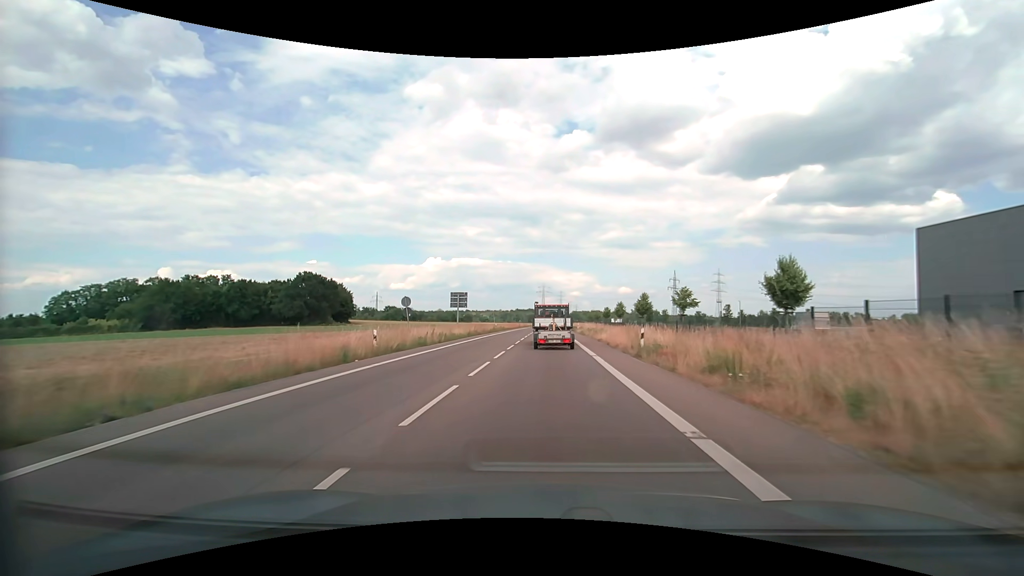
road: secondary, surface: asphalt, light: Day
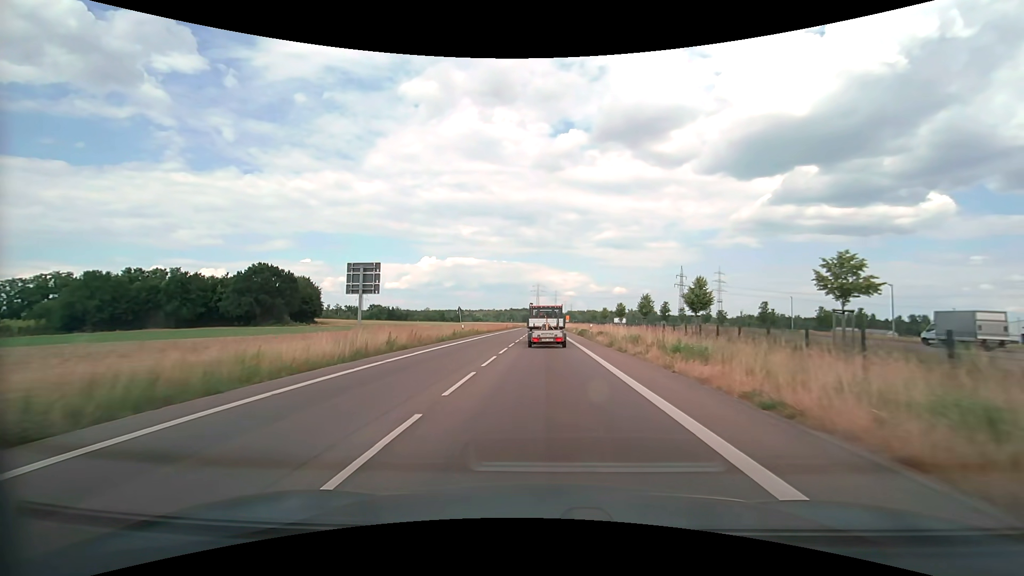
(+0.1, +25.9) m; +1°
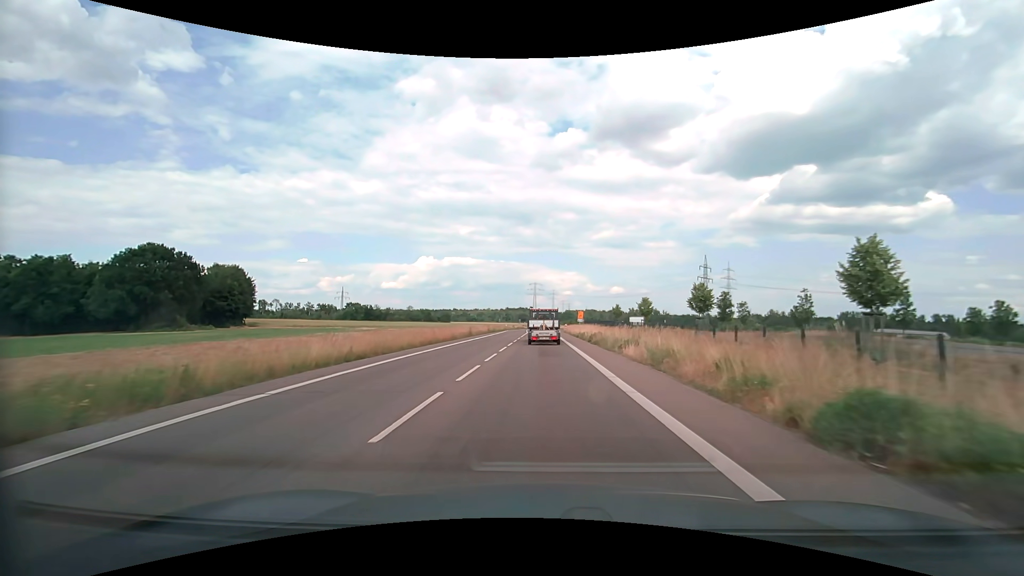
(+0.3, +43.2) m; 0°
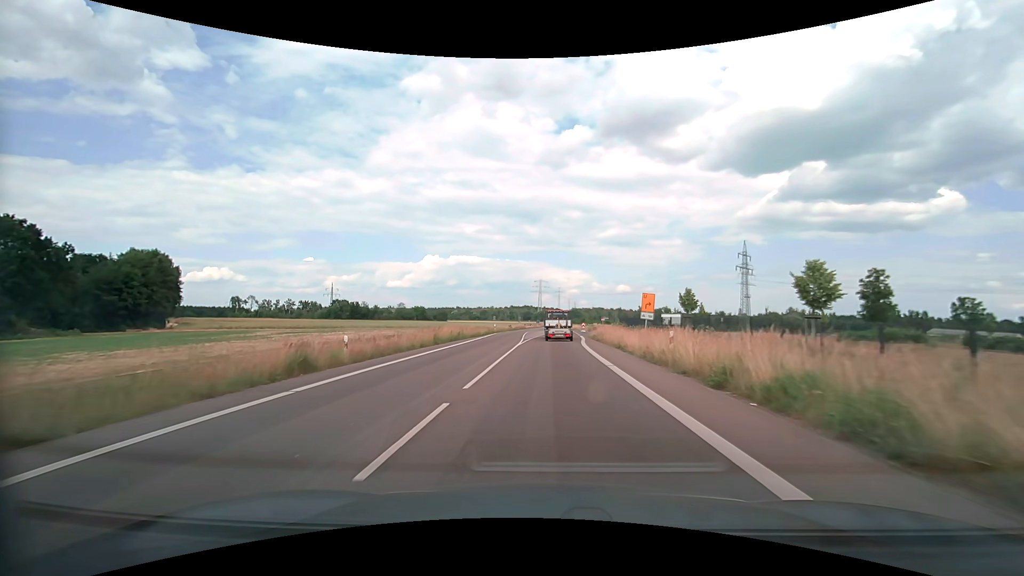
(-0.3, +35.6) m; -1°
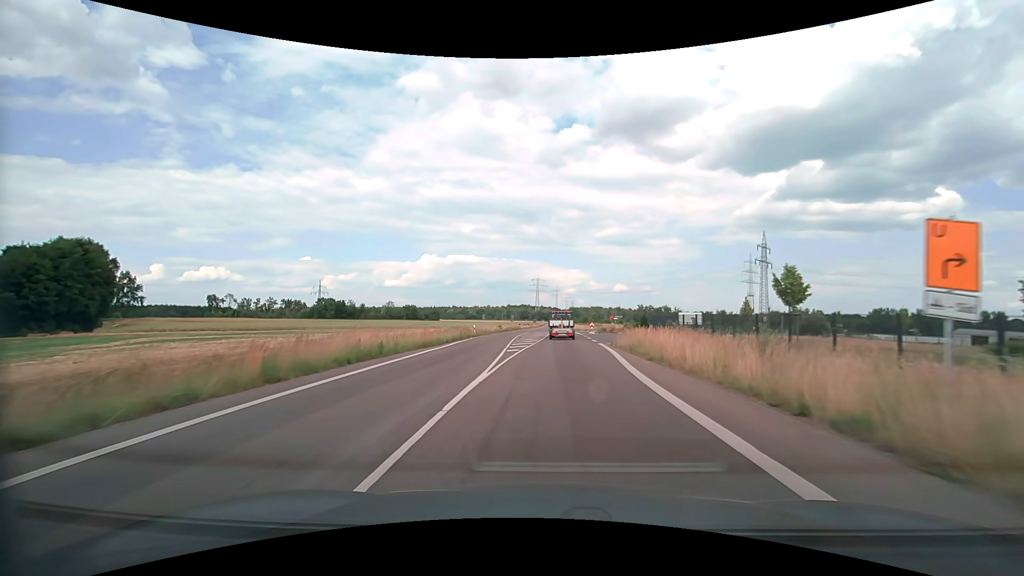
(0.0, +18.2) m; 0°
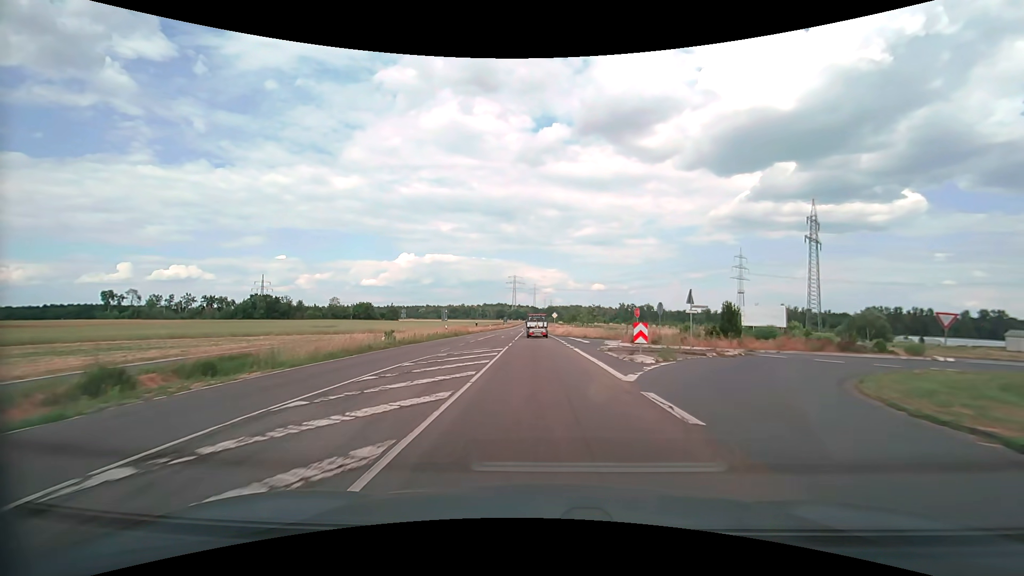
(+1.9, +46.8) m; +3°
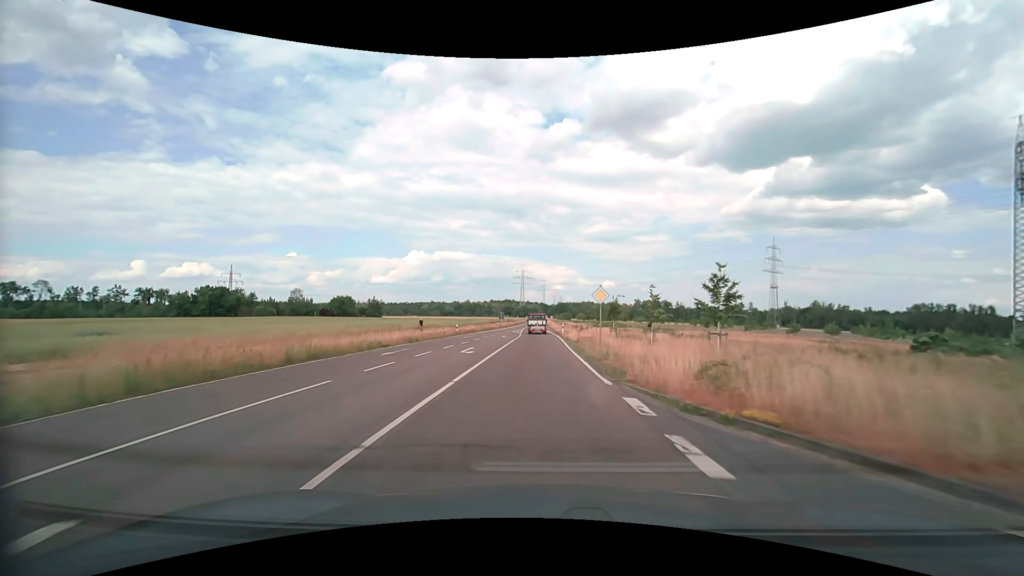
(-0.5, +48.8) m; -1°
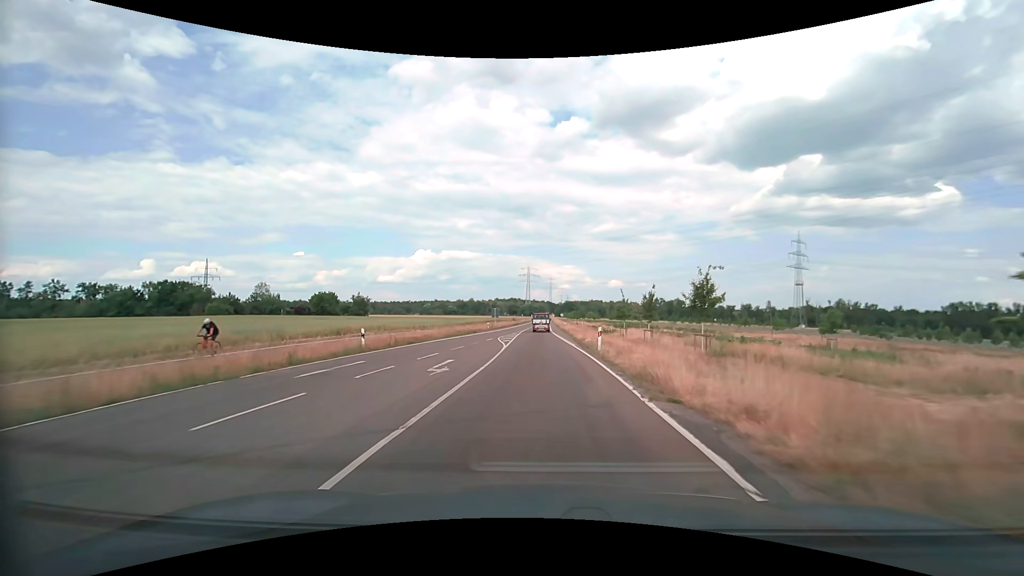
(-0.2, +30.3) m; -1°
(0, +10) (0, +20) (0, +30) (0, +40) (0, +50) (0, +60) (0, +70) (0, +80) (0, +90) (0, +100) m
